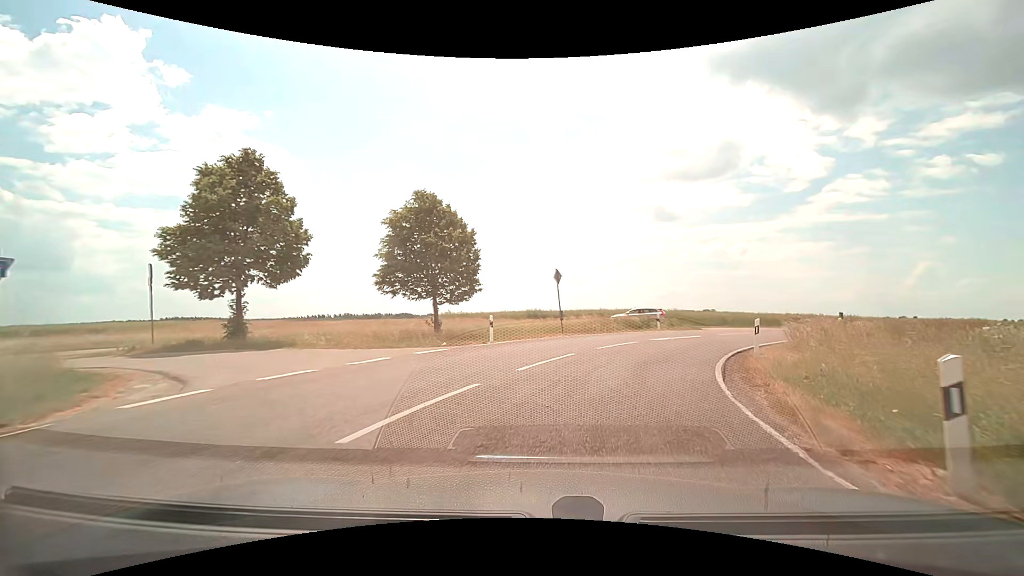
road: tertiary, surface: asphalt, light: Day
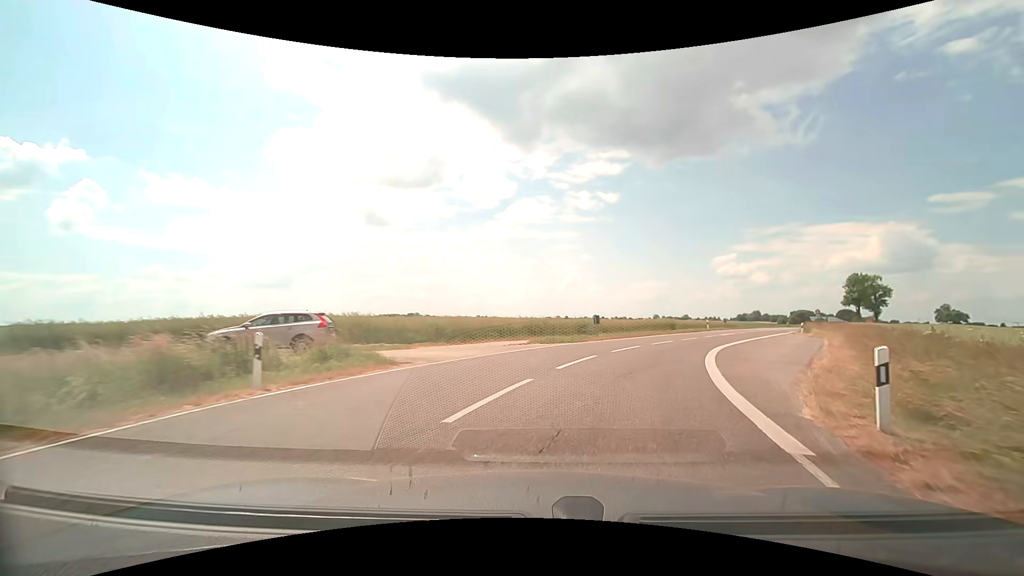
(+5.9, +21.3) m; +32°
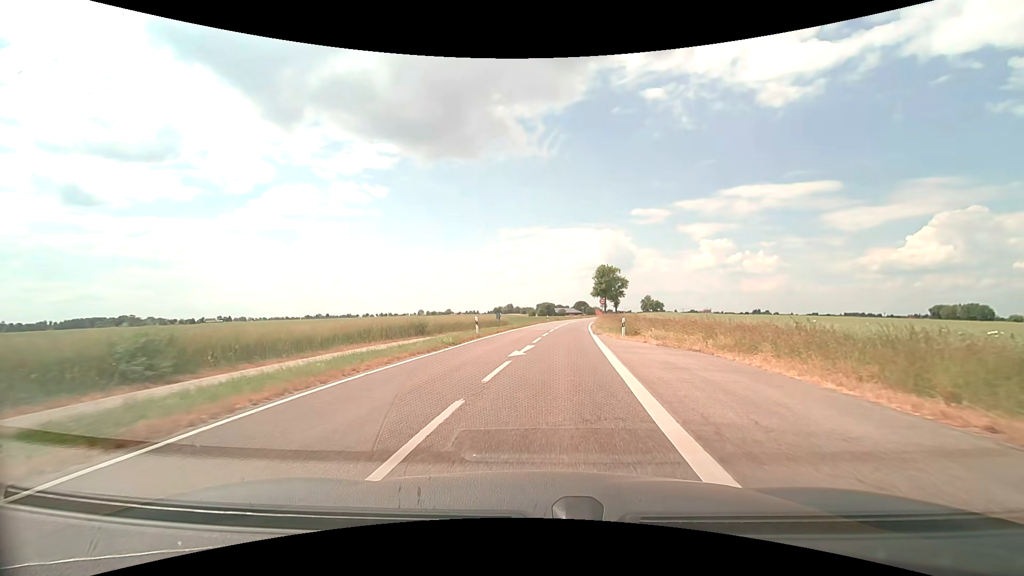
(+7.0, +24.6) m; +27°
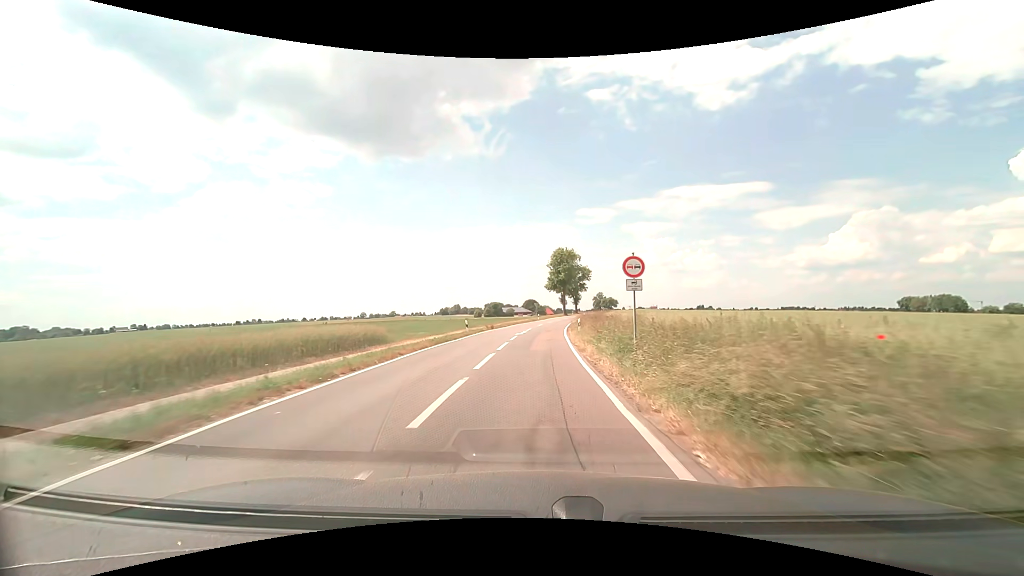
(+2.6, +40.0) m; +6°
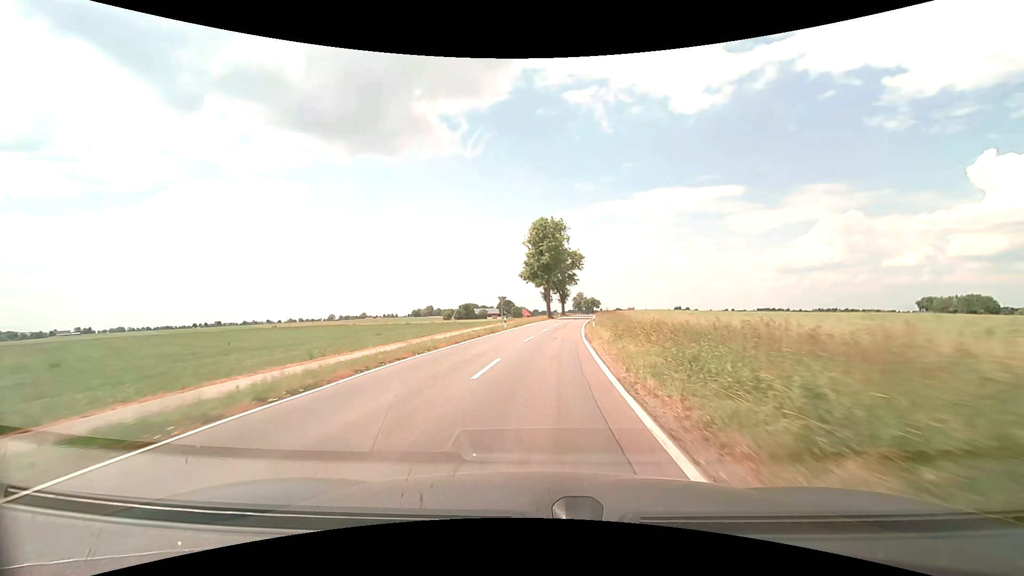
(+0.6, +38.7) m; +2°
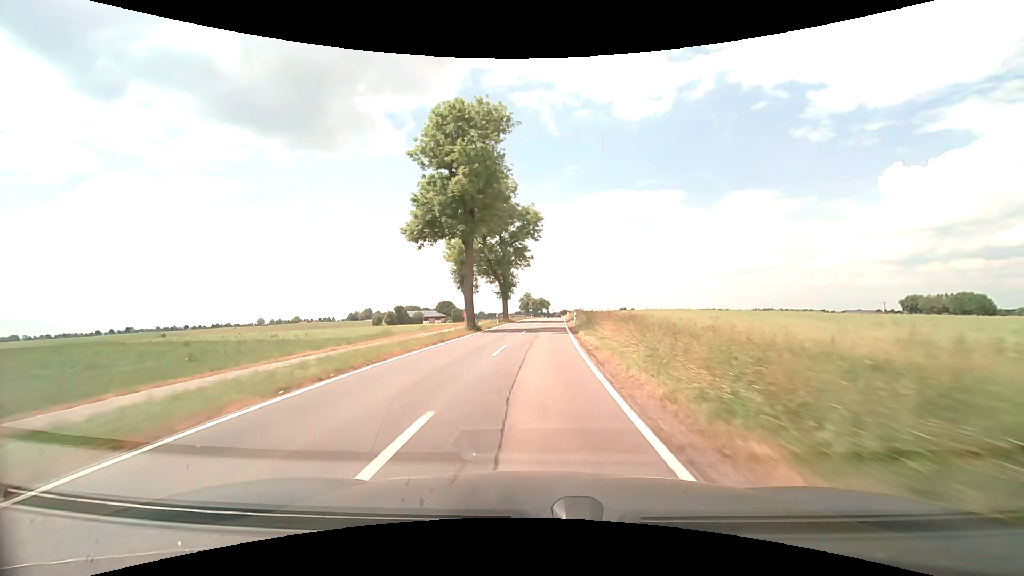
(+2.4, +43.5) m; +6°
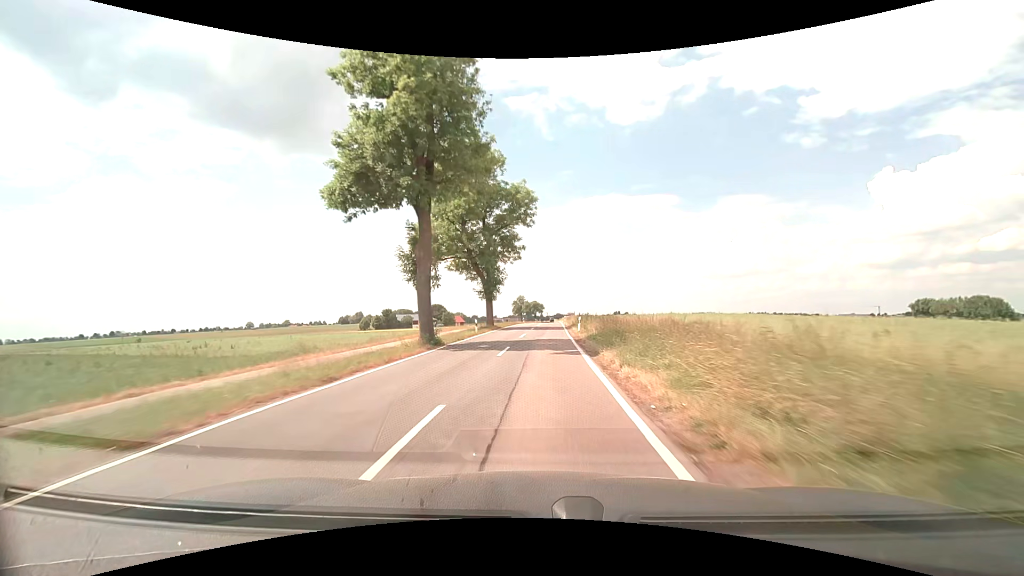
(0.0, +11.5) m; 0°
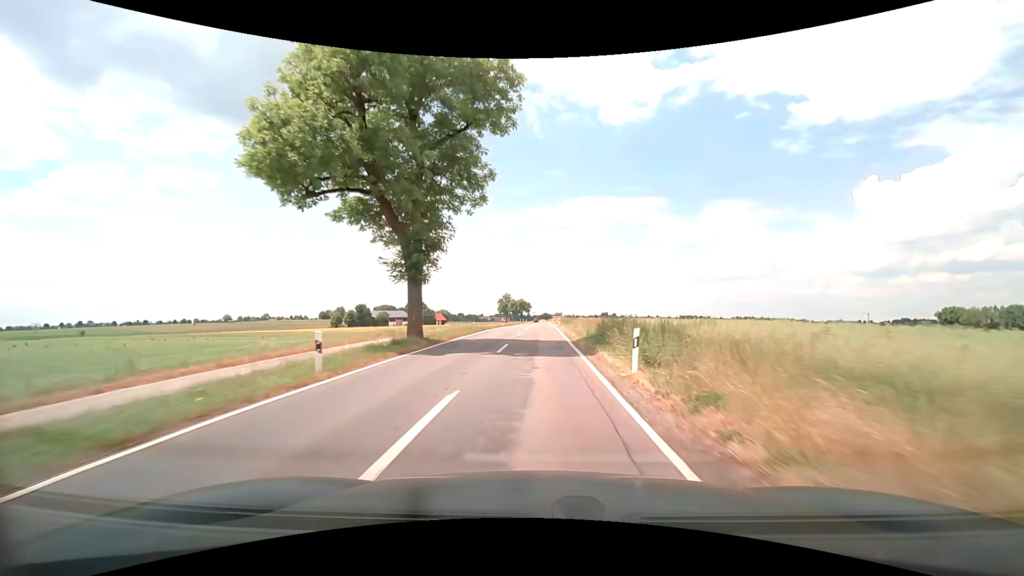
(+0.3, +23.5) m; +2°
(0, +10) (0, +20) (0, +30) (0, +40) (+1, +50) (+1, +60) (+1, +70) (+1, +80) (+1, +90) (+1, +100) m
